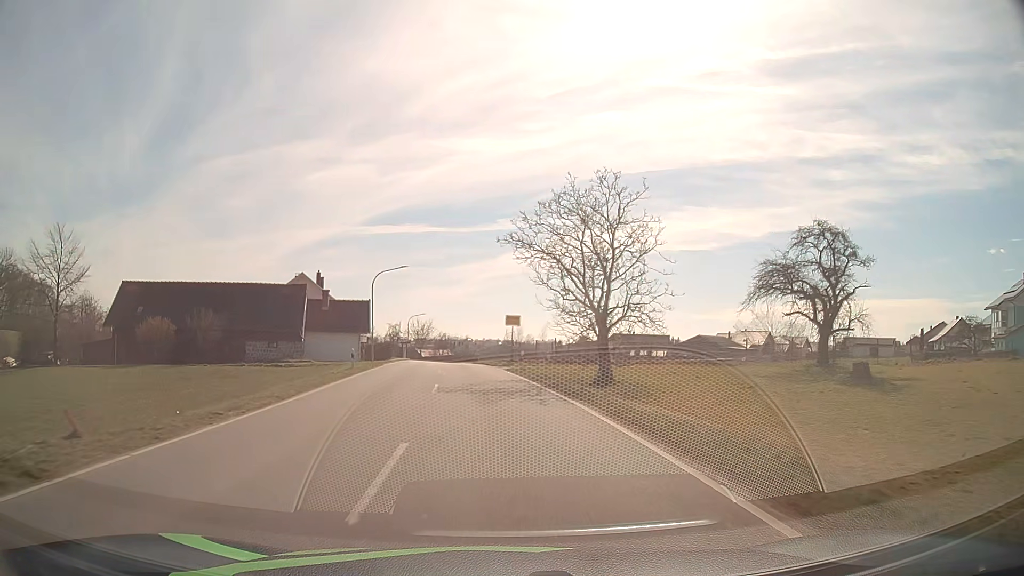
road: tertiary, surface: asphalt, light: Day
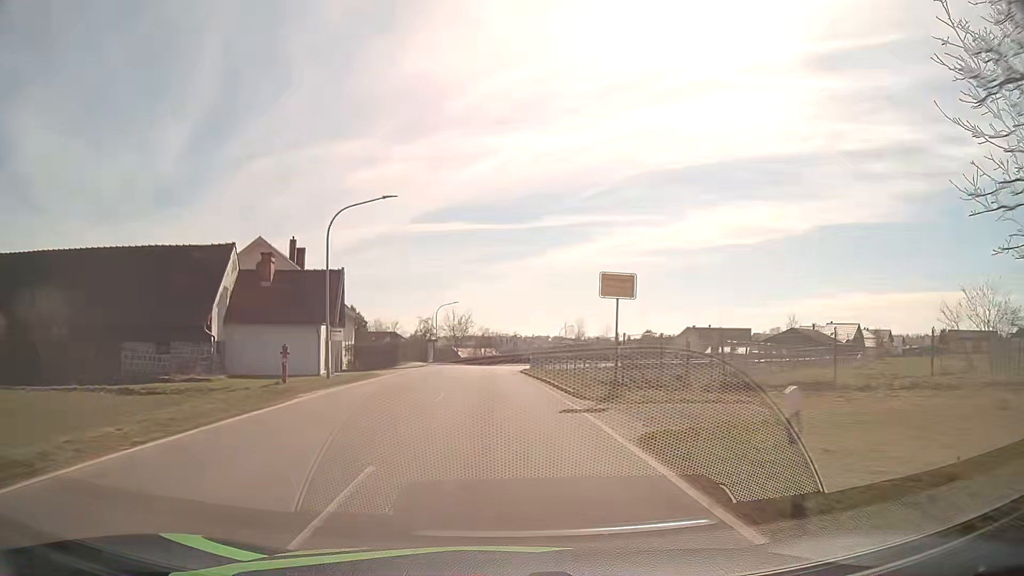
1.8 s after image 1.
(-1.1, +25.6) m; -4°
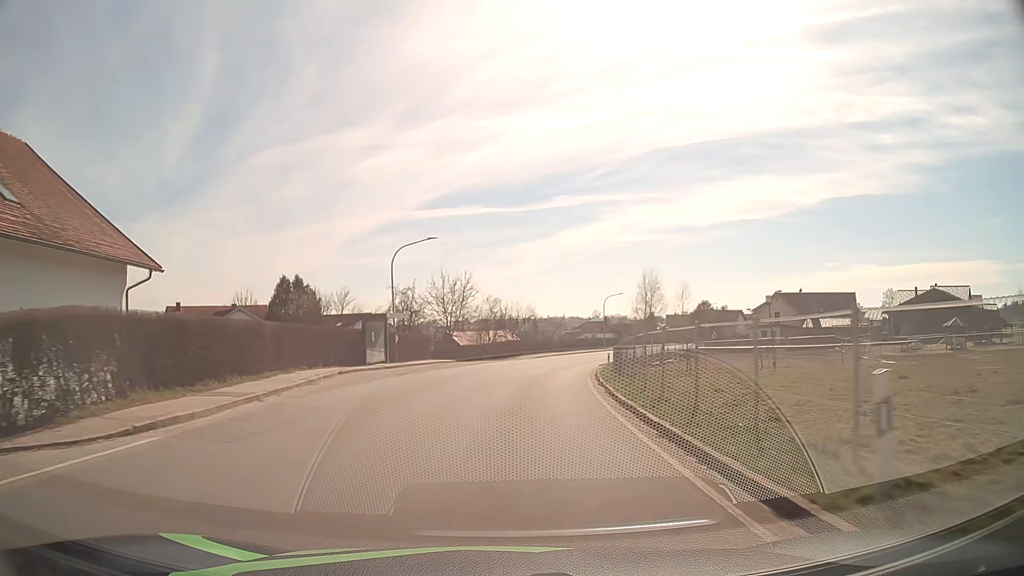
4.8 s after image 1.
(-0.9, +41.2) m; -1°
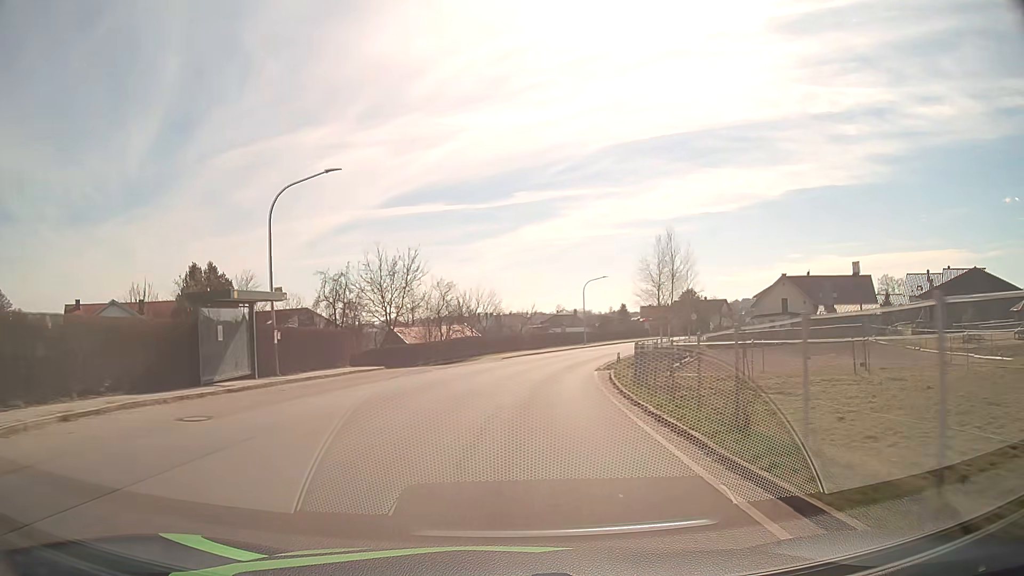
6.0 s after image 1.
(+0.3, +16.0) m; +3°
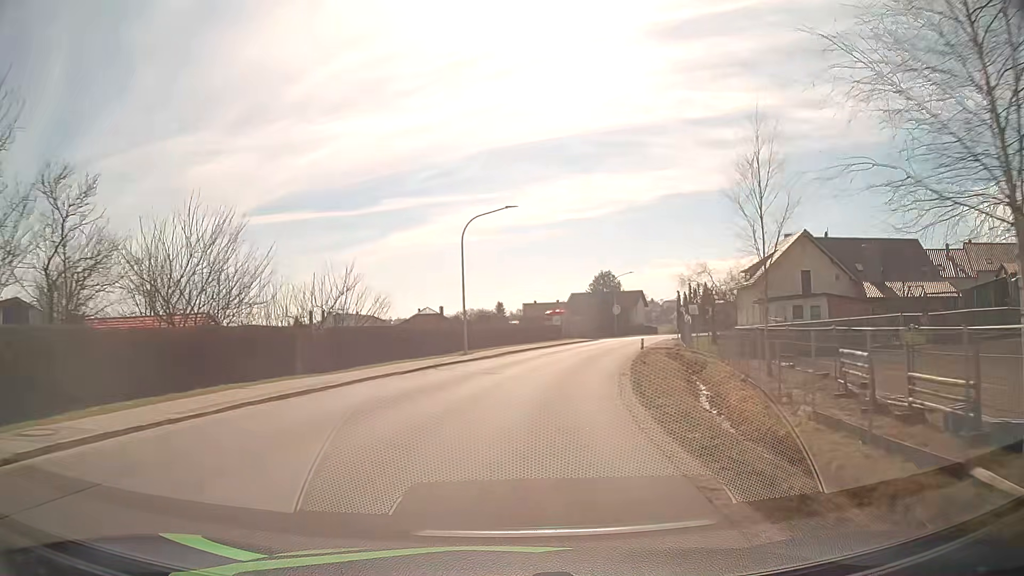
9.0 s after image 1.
(+3.3, +38.5) m; +11°
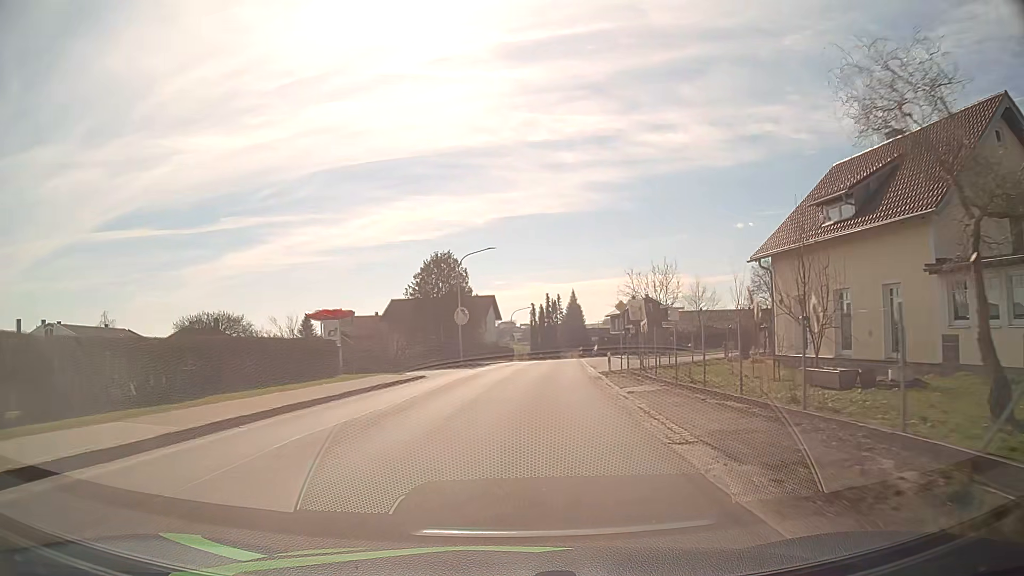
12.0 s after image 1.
(+4.8, +37.6) m; +14°
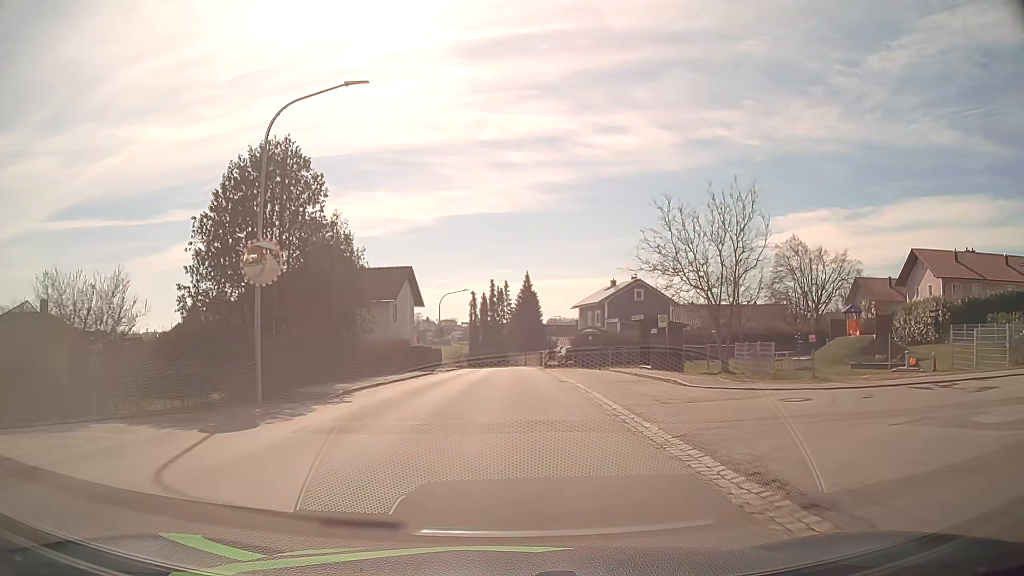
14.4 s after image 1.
(+1.5, +29.8) m; +5°
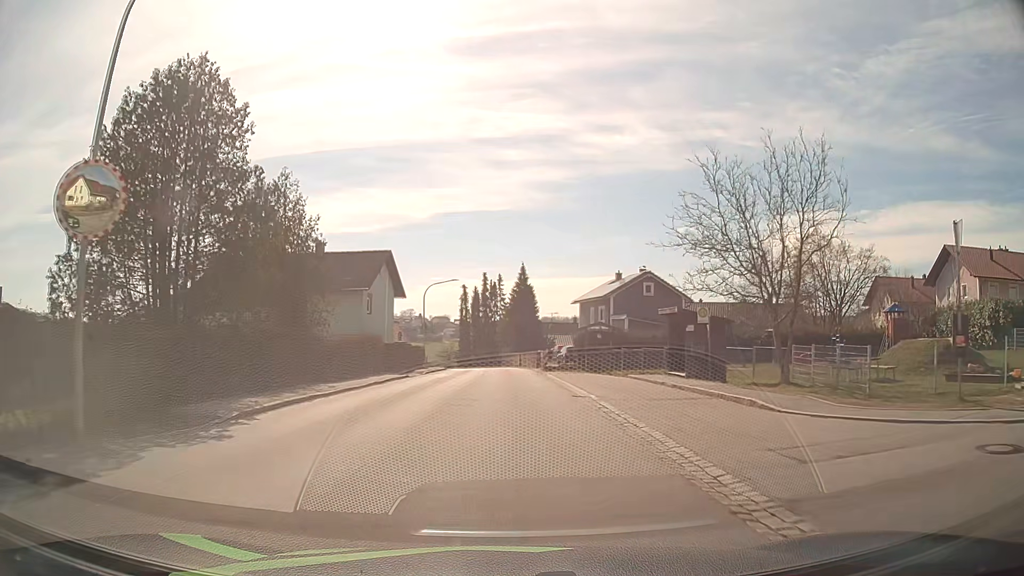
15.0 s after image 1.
(0.0, +7.4) m; 0°
